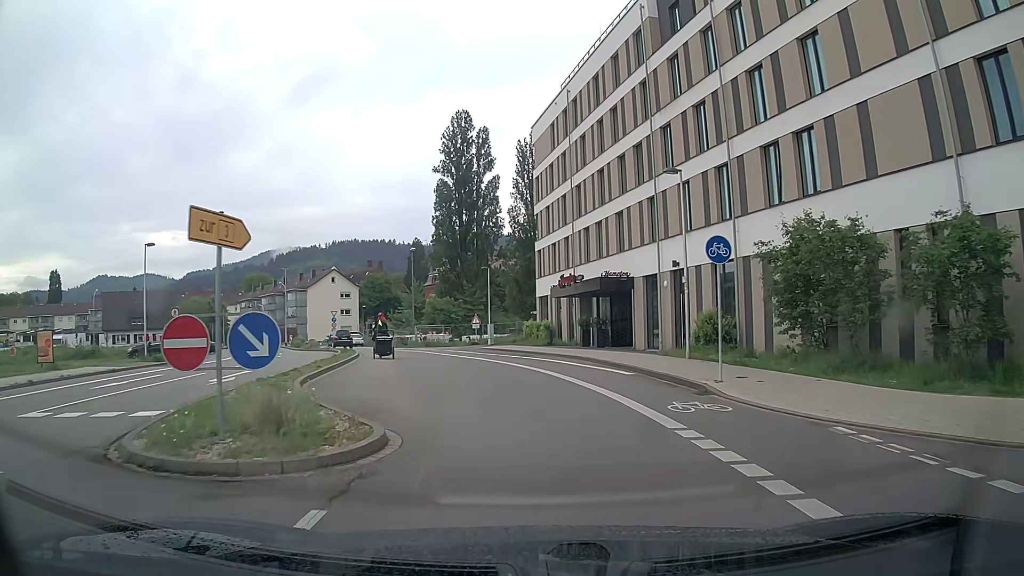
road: residential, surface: asphalt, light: Day
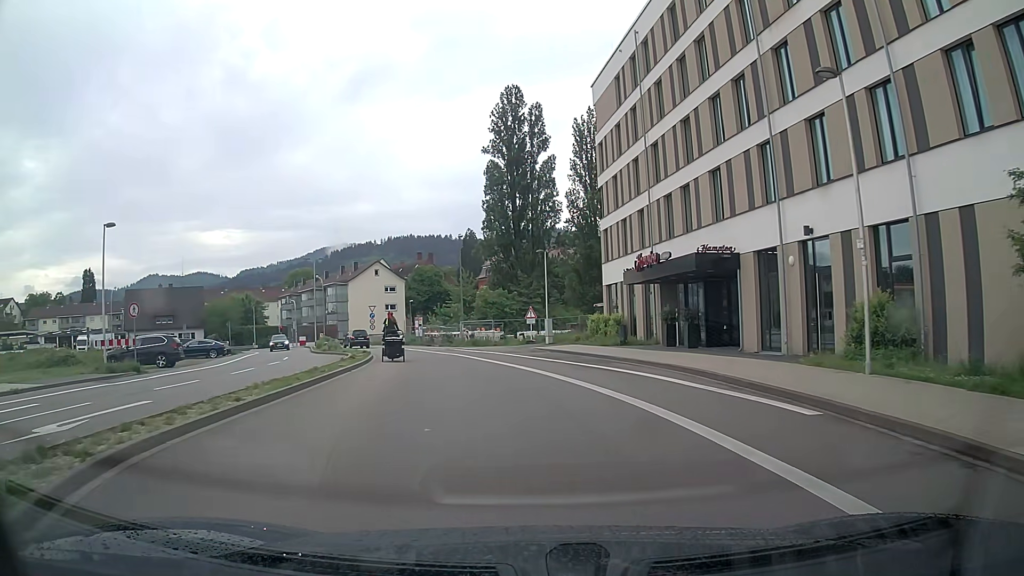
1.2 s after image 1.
(-0.3, +8.8) m; -6°
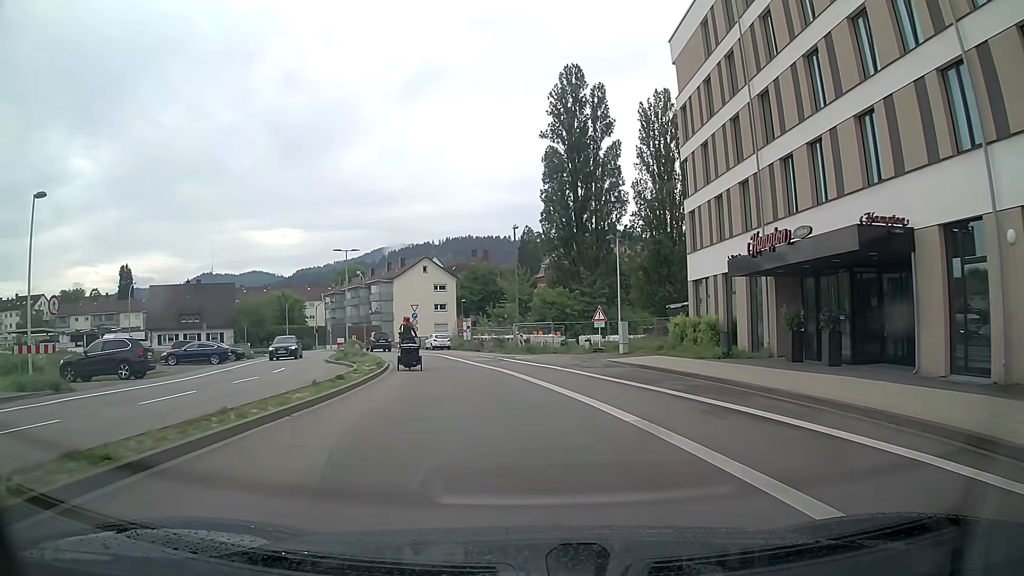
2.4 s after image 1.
(-0.2, +8.6) m; -5°
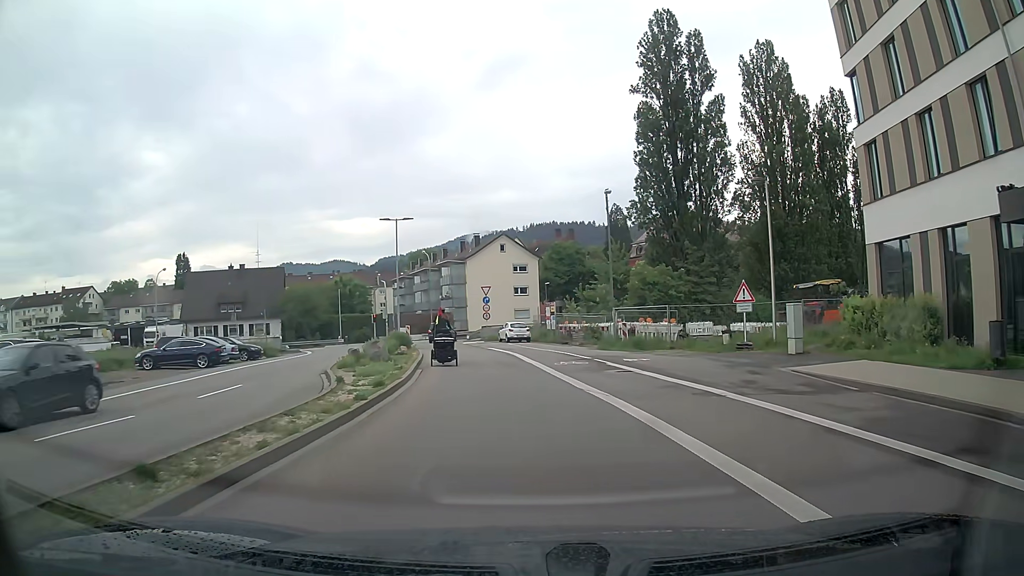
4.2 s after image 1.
(-0.4, +11.8) m; -4°
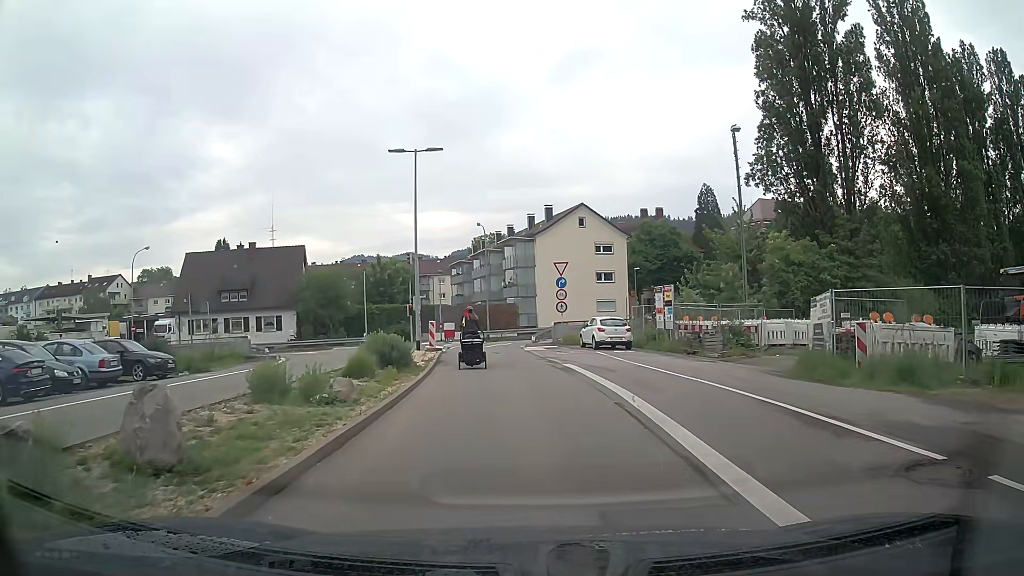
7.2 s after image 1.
(-1.3, +17.7) m; -6°
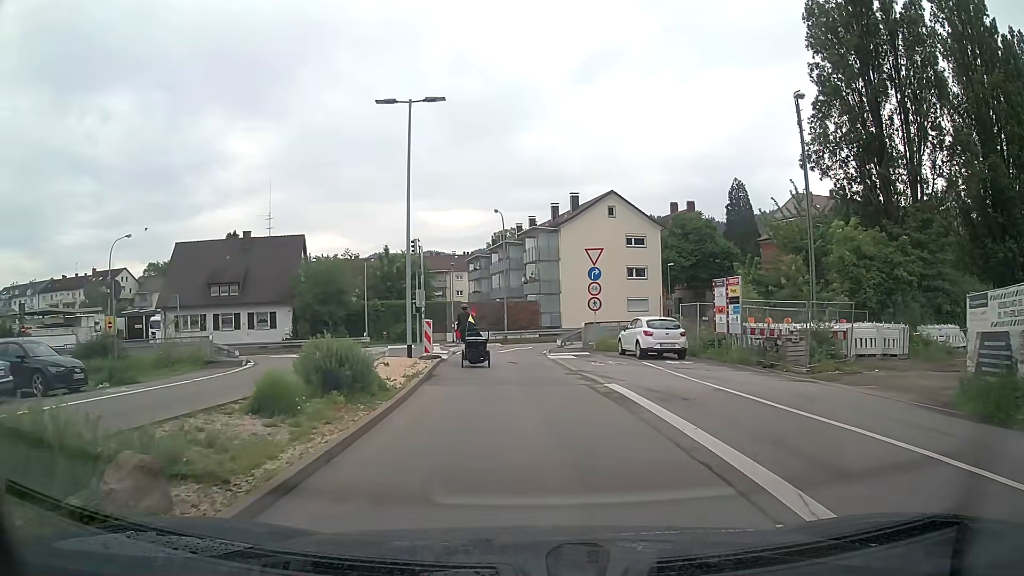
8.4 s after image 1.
(-0.3, +6.6) m; -3°
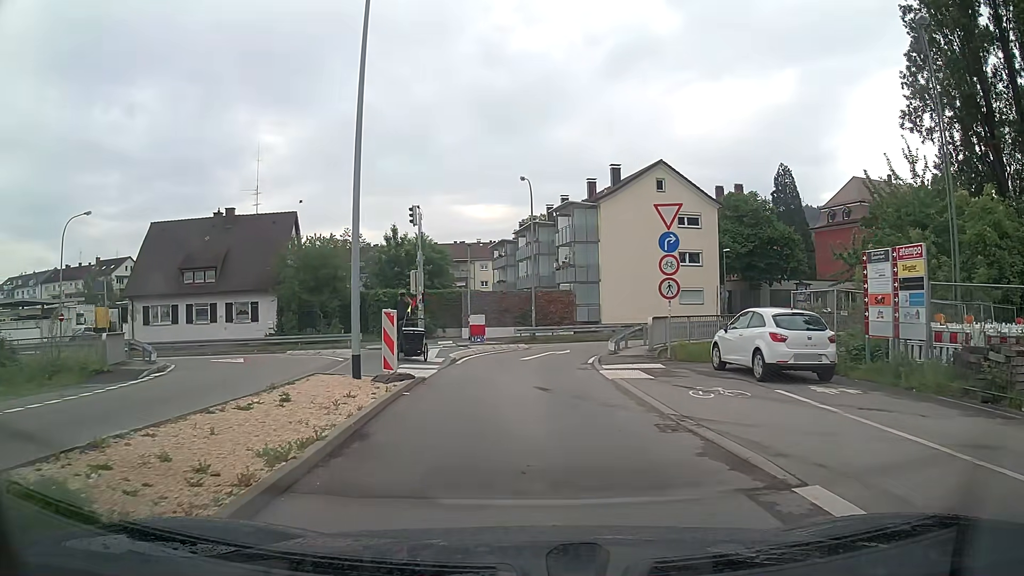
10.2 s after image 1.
(-0.2, +9.7) m; -2°
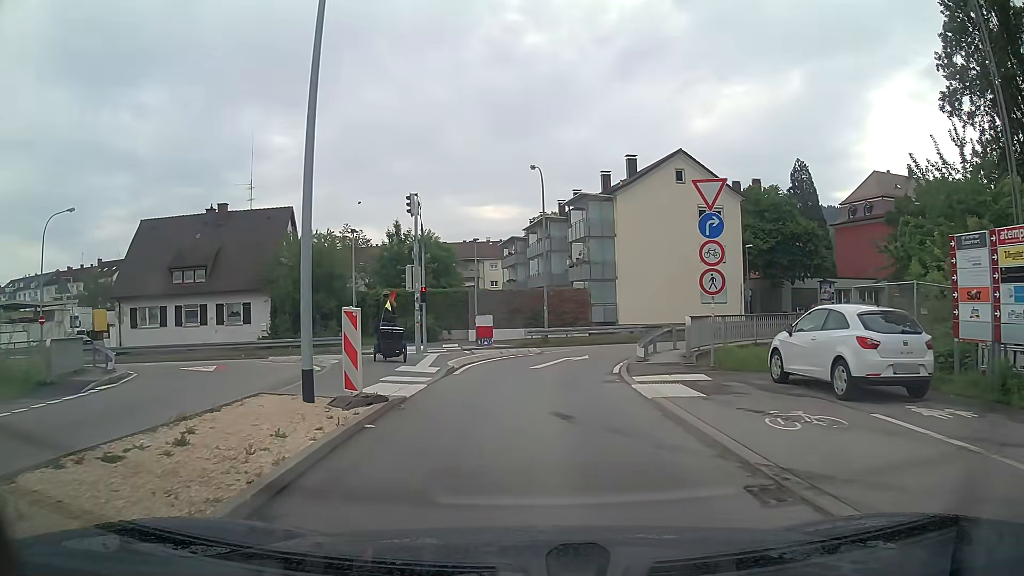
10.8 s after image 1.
(-0.1, +3.2) m; -2°
(0, +10) (0, +20) (+5, +28) (+15, +32) (+24, +34) (+34, +37) (+44, +40) (+53, +43) (+63, +46) (+72, +48) m
